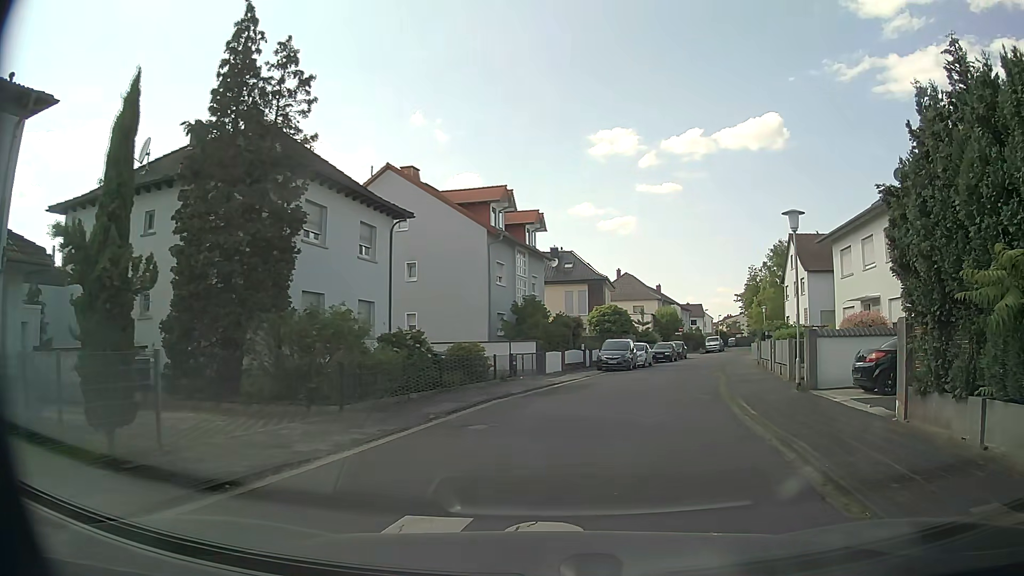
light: Day
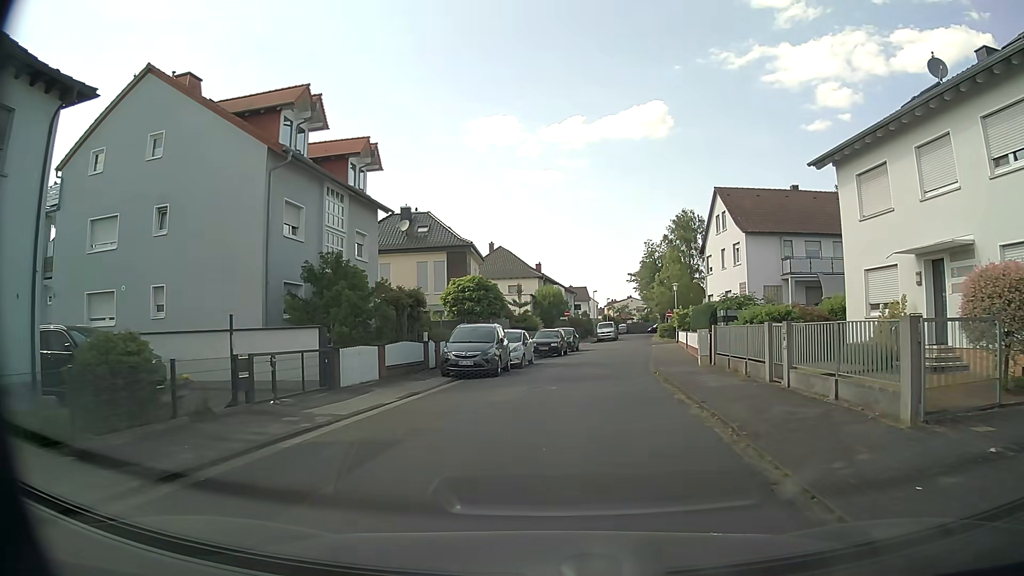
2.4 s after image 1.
(+1.6, +14.8) m; +8°
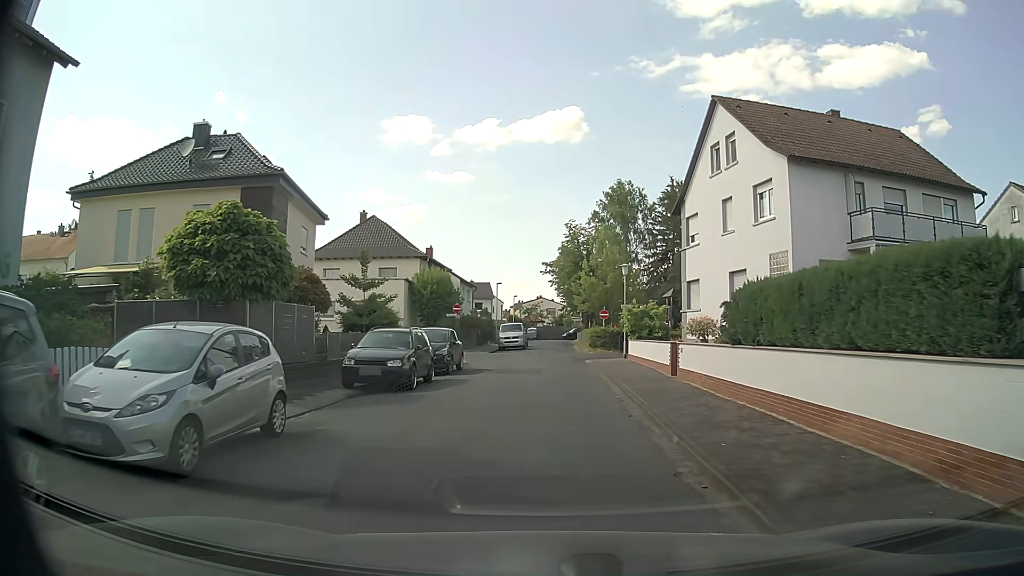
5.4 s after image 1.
(+1.6, +20.0) m; +9°
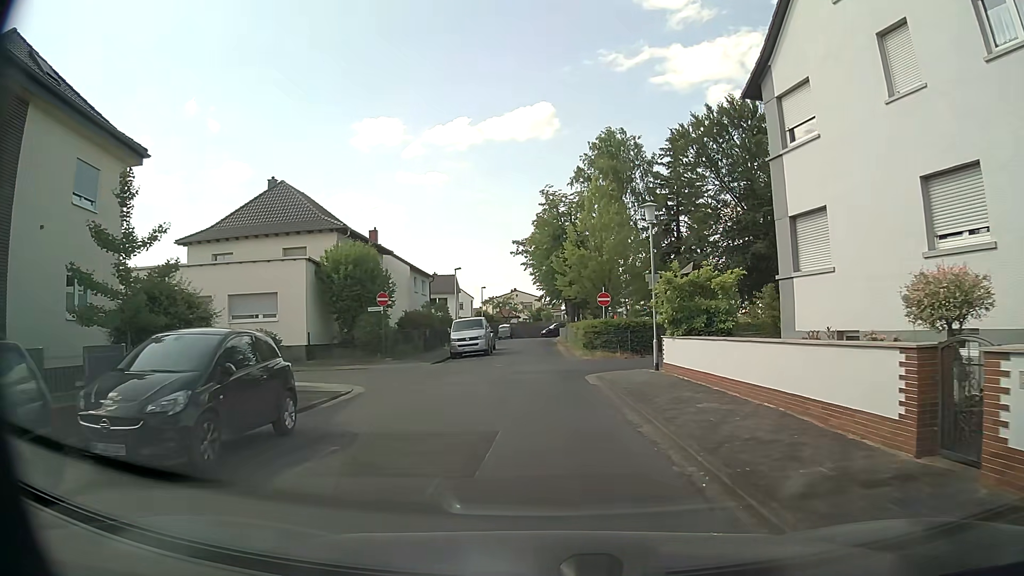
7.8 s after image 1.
(0.0, +15.1) m; 0°
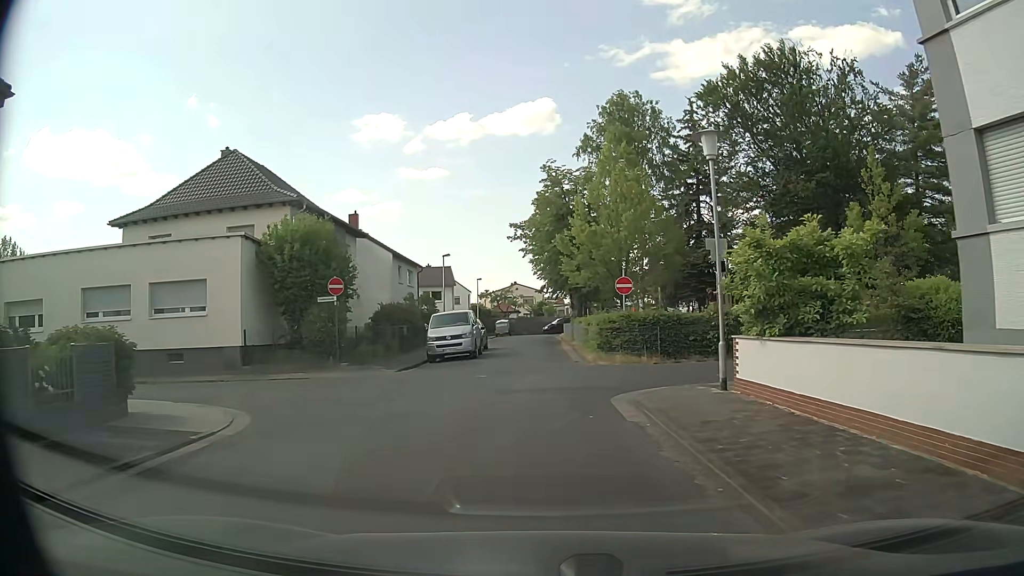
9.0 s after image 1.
(+0.1, +7.1) m; -1°
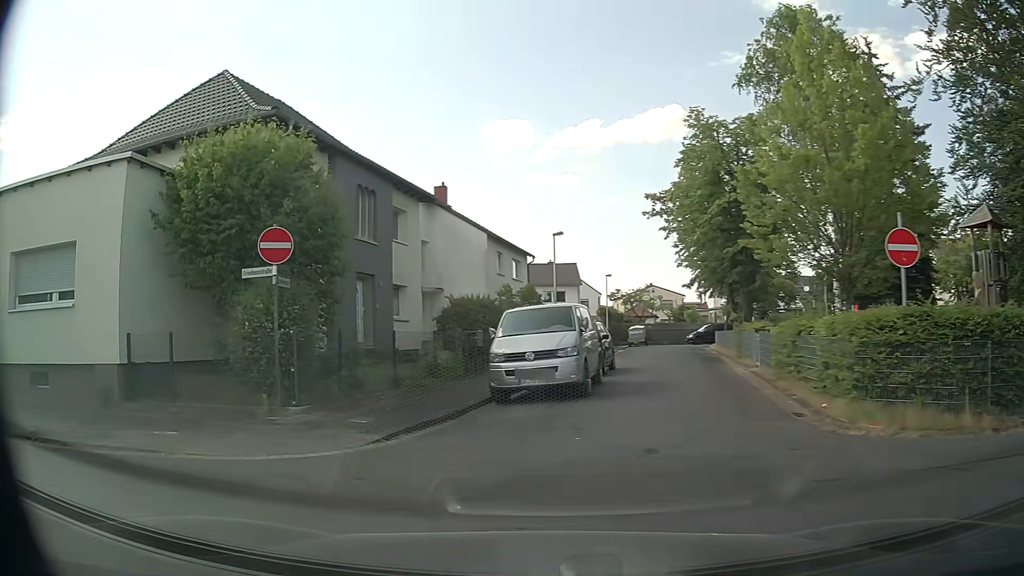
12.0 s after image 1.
(-0.4, +12.7) m; -10°
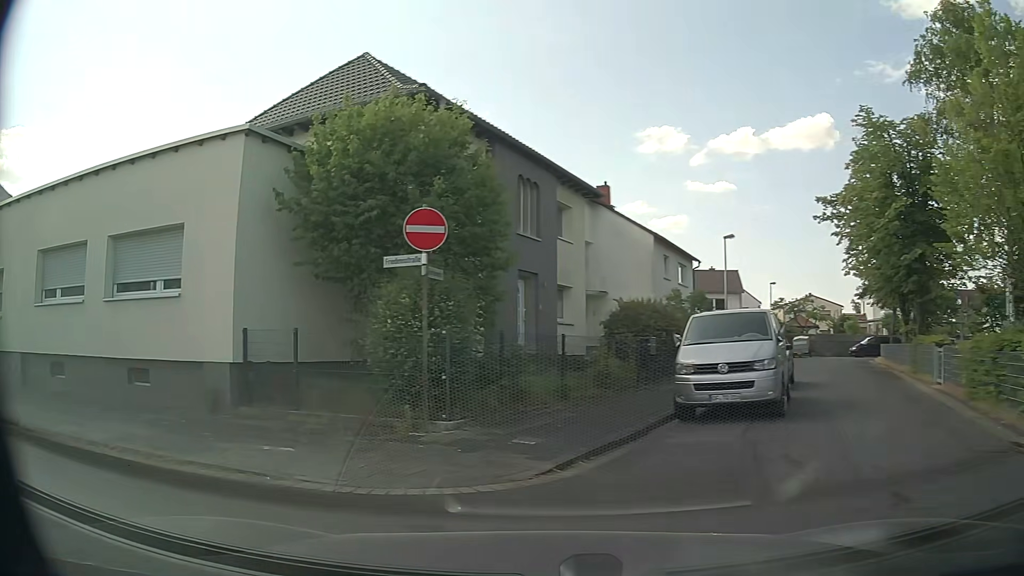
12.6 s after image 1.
(-0.3, +1.8) m; -12°
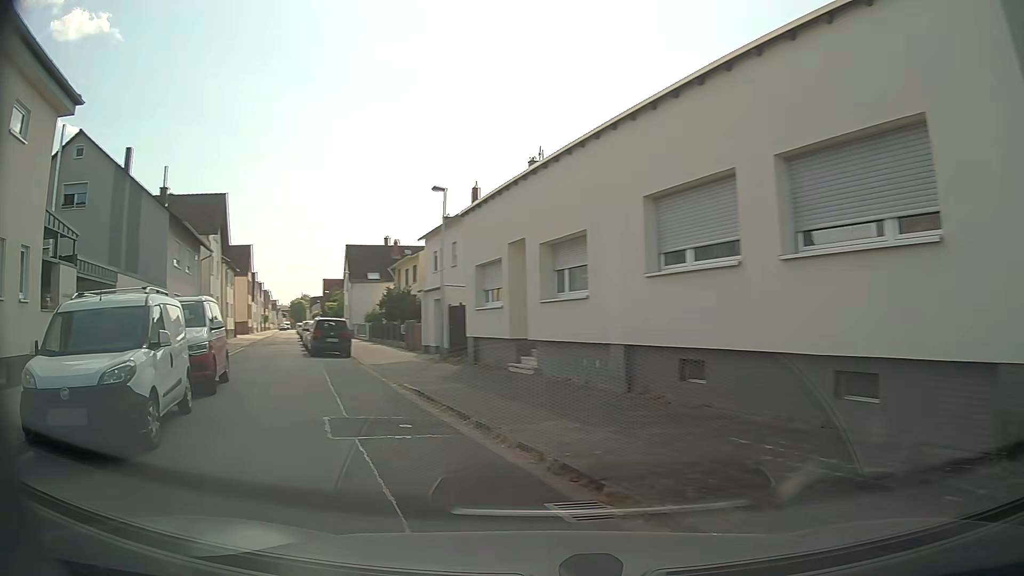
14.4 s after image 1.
(-2.9, +5.2) m; -58°
